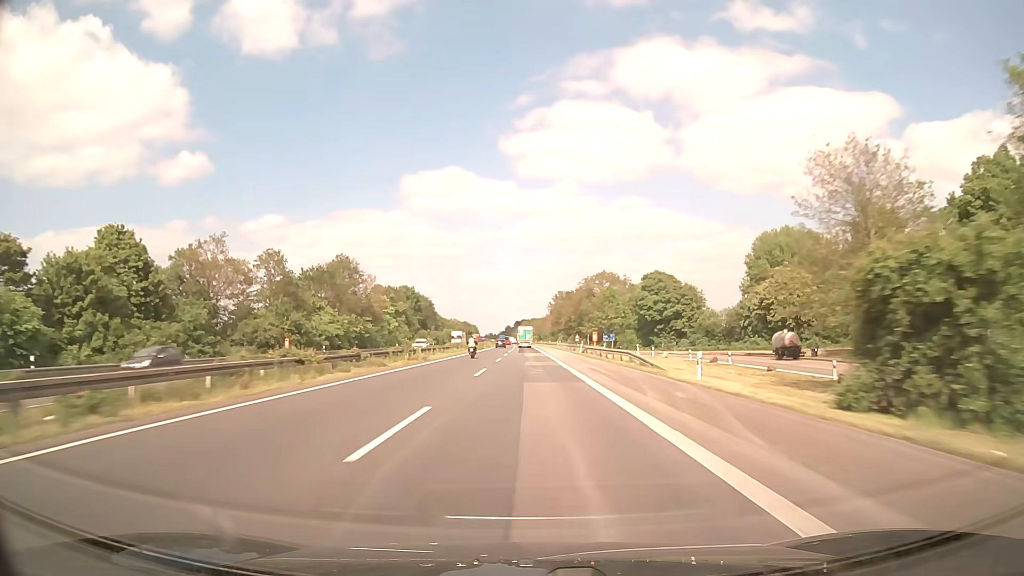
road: motorway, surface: asphalt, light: Day
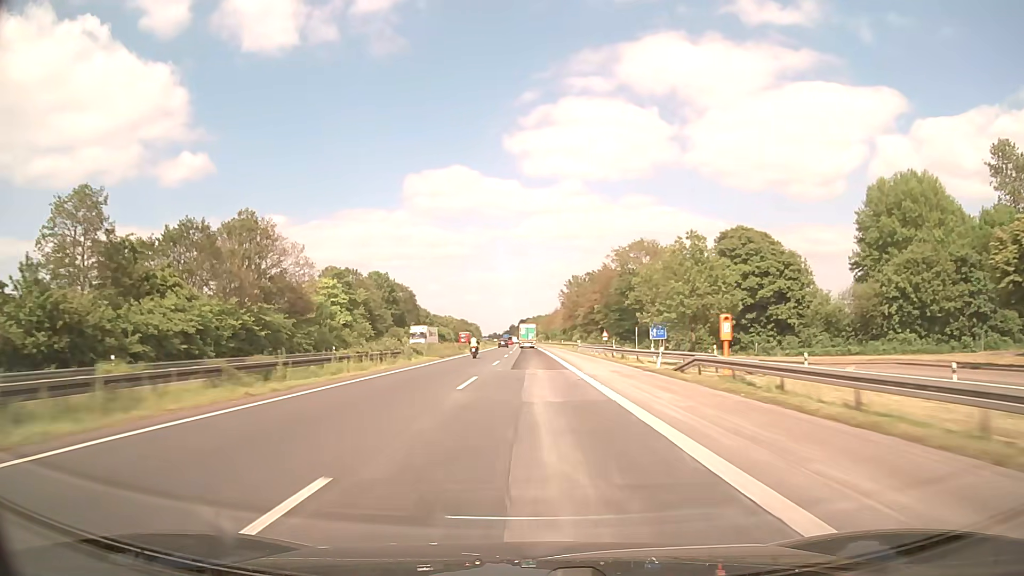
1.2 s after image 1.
(-0.1, +43.0) m; 0°
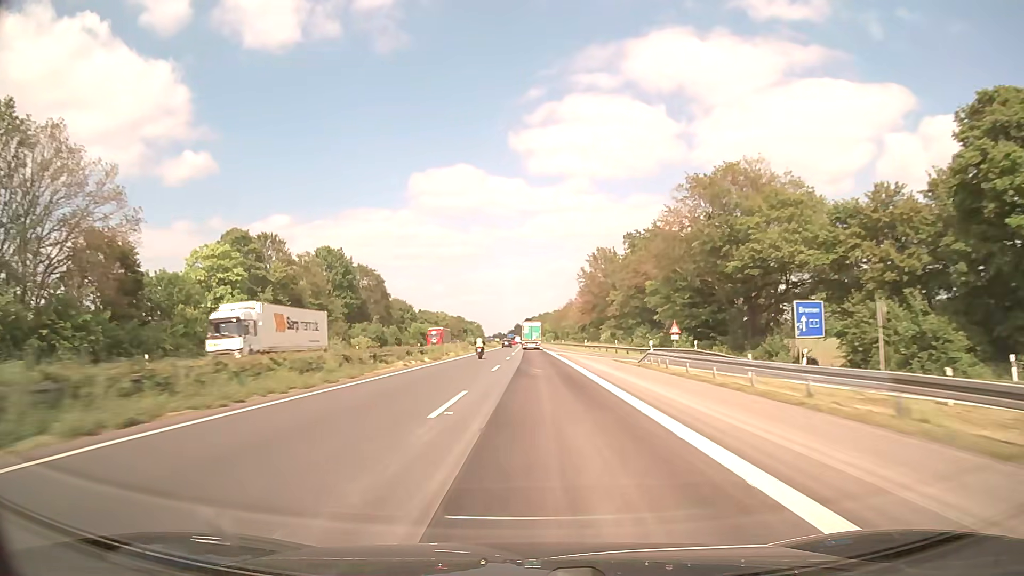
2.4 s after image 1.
(-0.2, +43.0) m; -1°
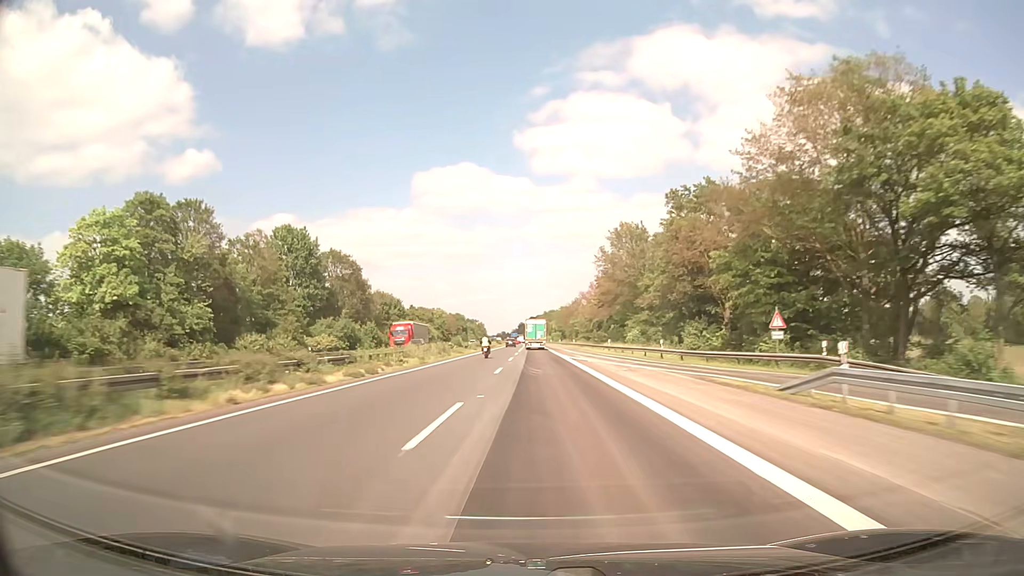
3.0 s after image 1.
(-0.1, +21.5) m; 0°
(0, +10) (0, +20) (0, +30) (0, +40) (0, +50) (-1, +60) (-1, +70) (-1, +80) (-1, +90) (-1, +100) m
